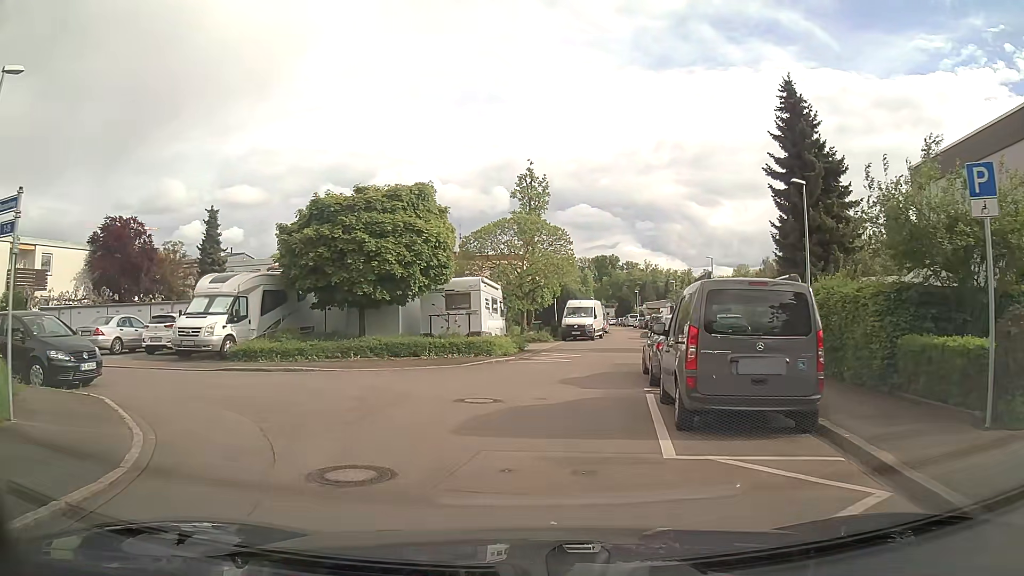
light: Day
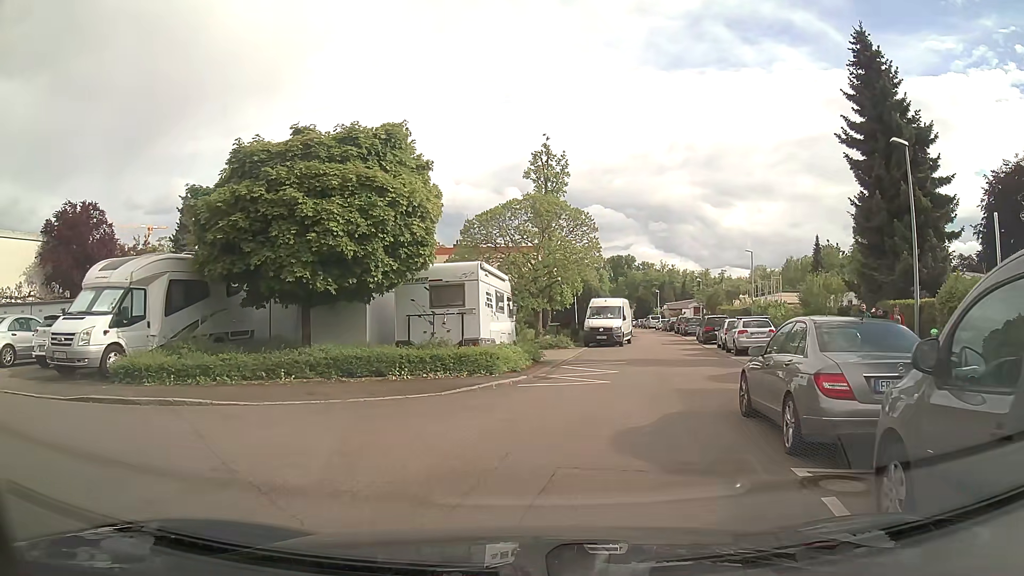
(-0.1, +6.7) m; -1°
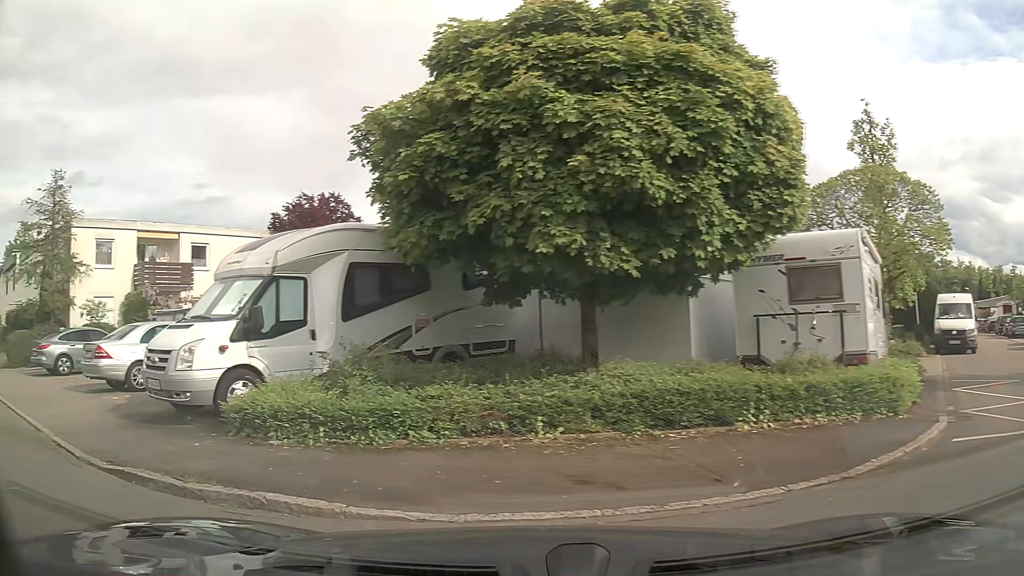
(-1.1, +6.3) m; -29°
